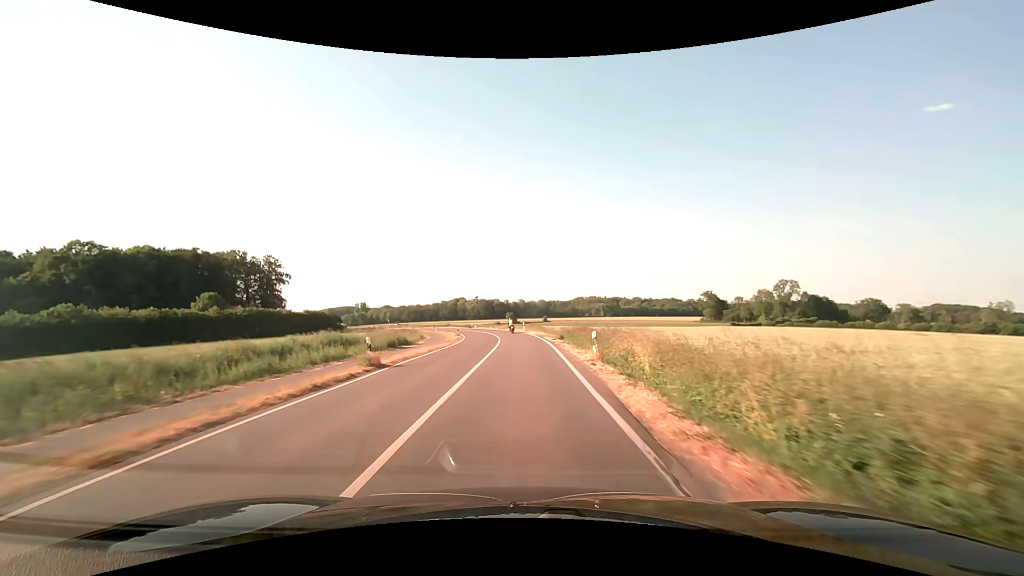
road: secondary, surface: asphalt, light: Day
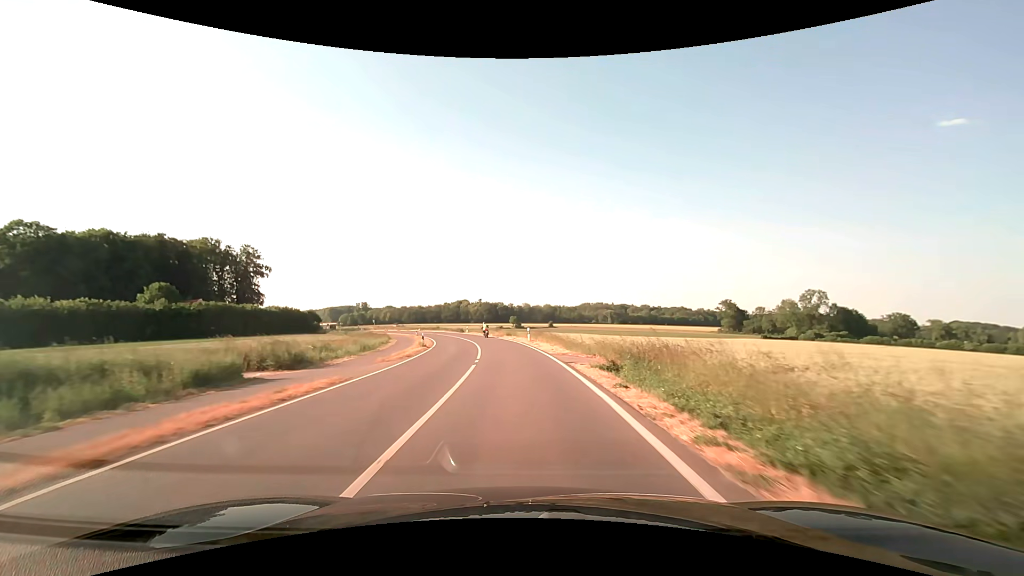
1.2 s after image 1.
(0.0, +21.5) m; -1°
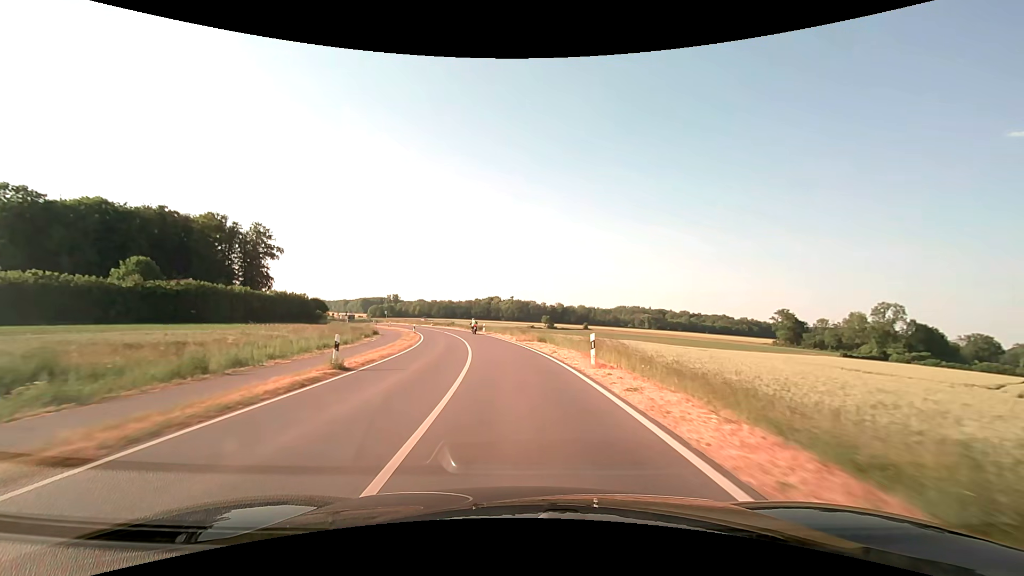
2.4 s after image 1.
(-0.5, +21.4) m; -3°
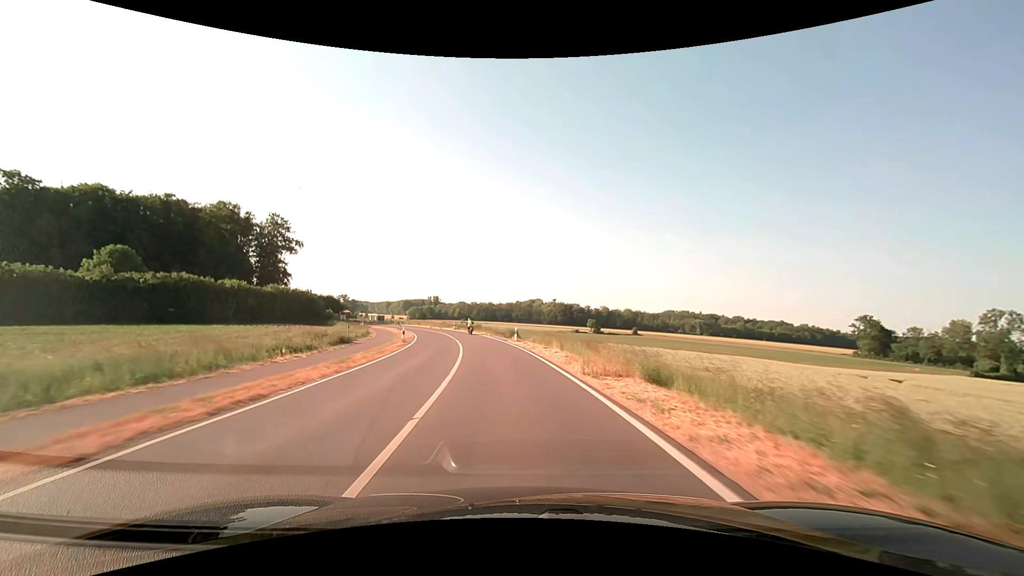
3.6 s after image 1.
(-0.8, +21.2) m; -5°
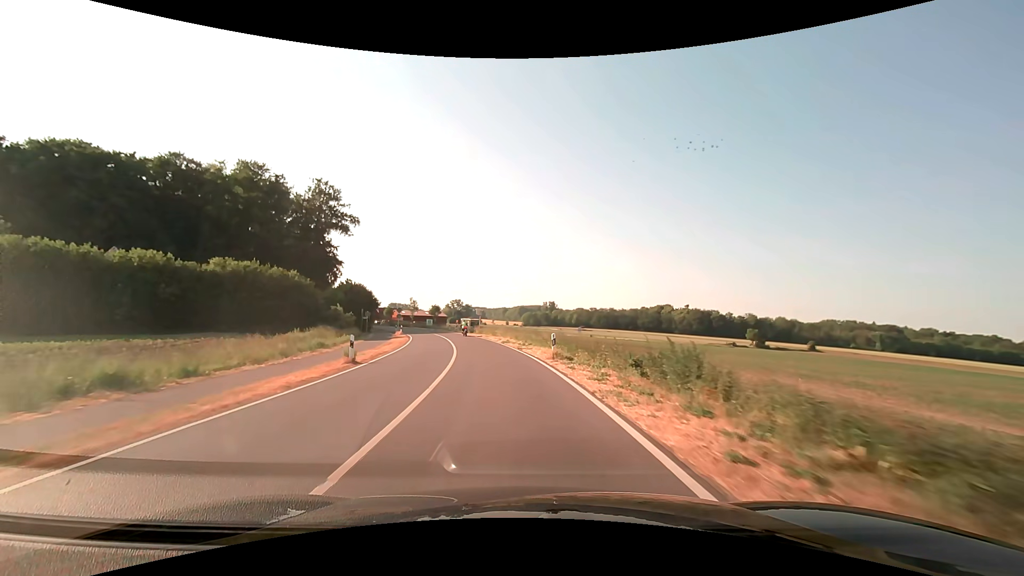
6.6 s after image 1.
(-6.1, +52.4) m; -13°
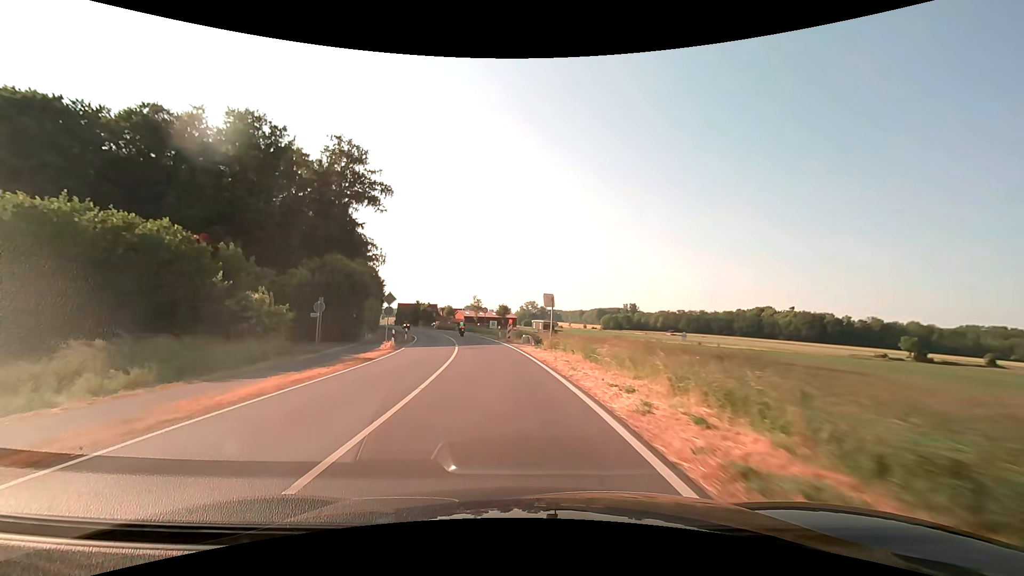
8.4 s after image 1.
(-2.3, +31.6) m; -9°
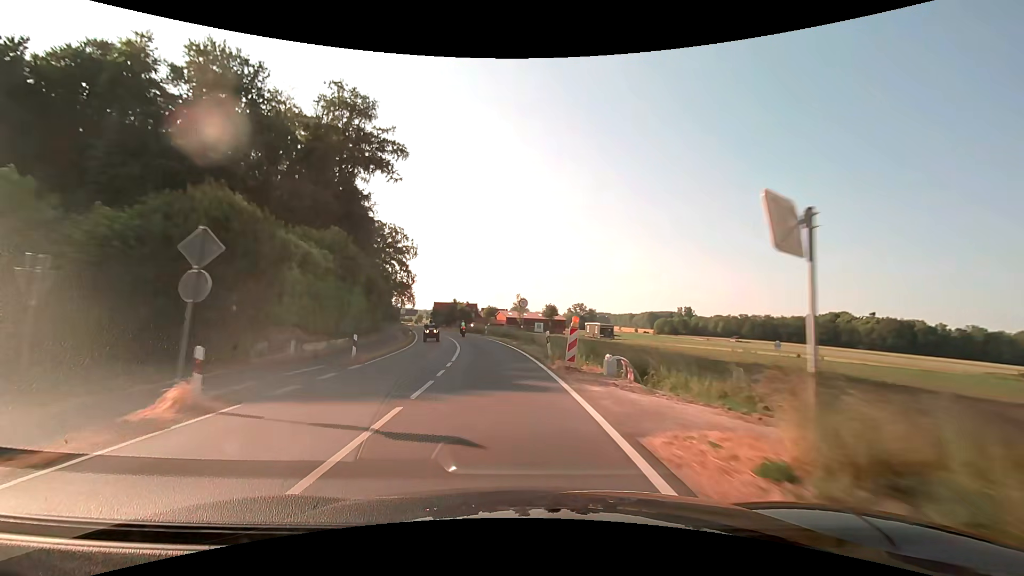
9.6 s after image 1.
(-1.0, +21.2) m; -5°
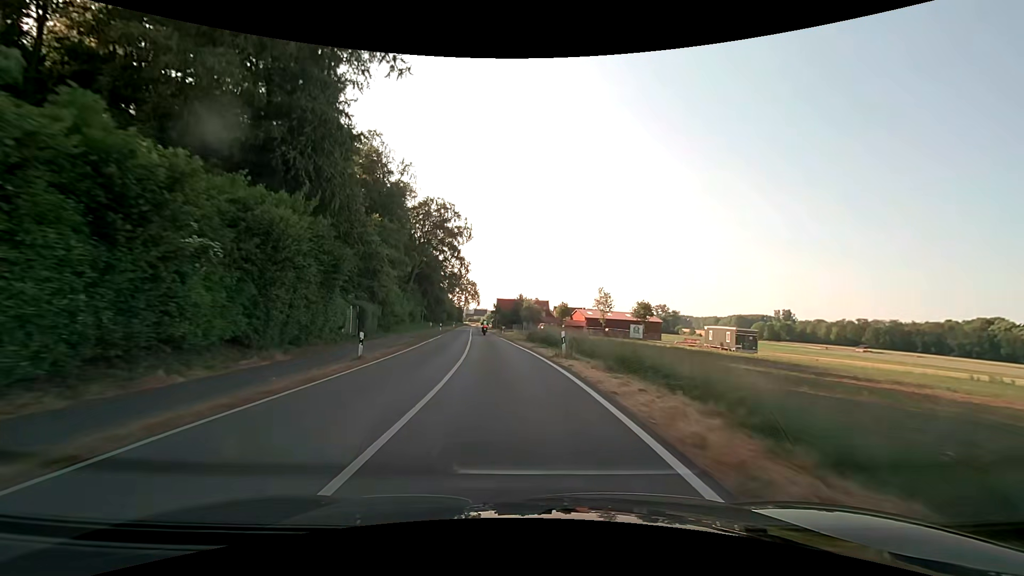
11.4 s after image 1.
(-2.3, +31.8) m; -8°
(0, +10) (-1, +20) (-2, +30) (-3, +40) (-4, +50) (-5, +60) (-6, +70) (-7, +80) (-8, +90) (-9, +100) m
